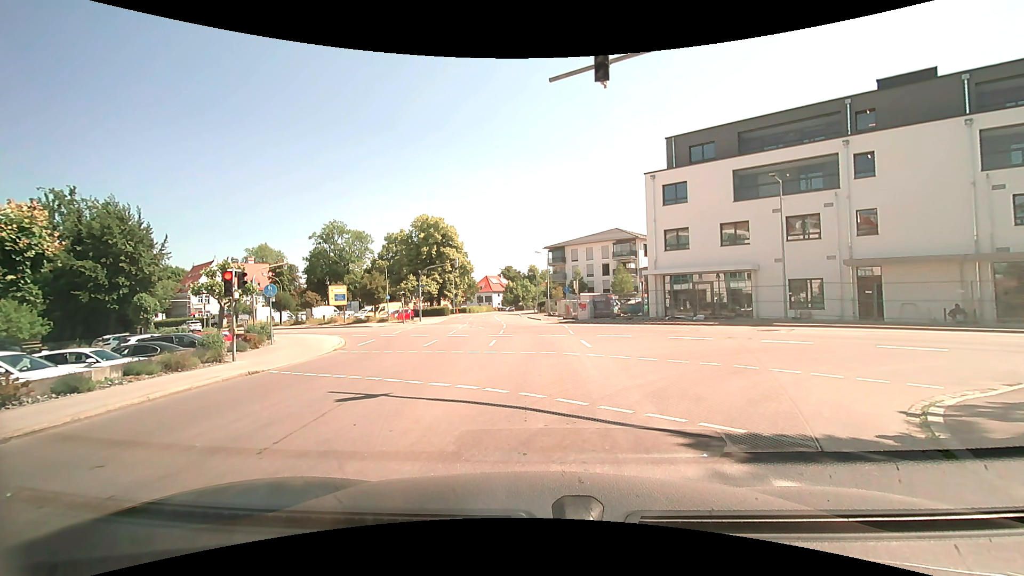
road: tertiary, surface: asphalt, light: Day
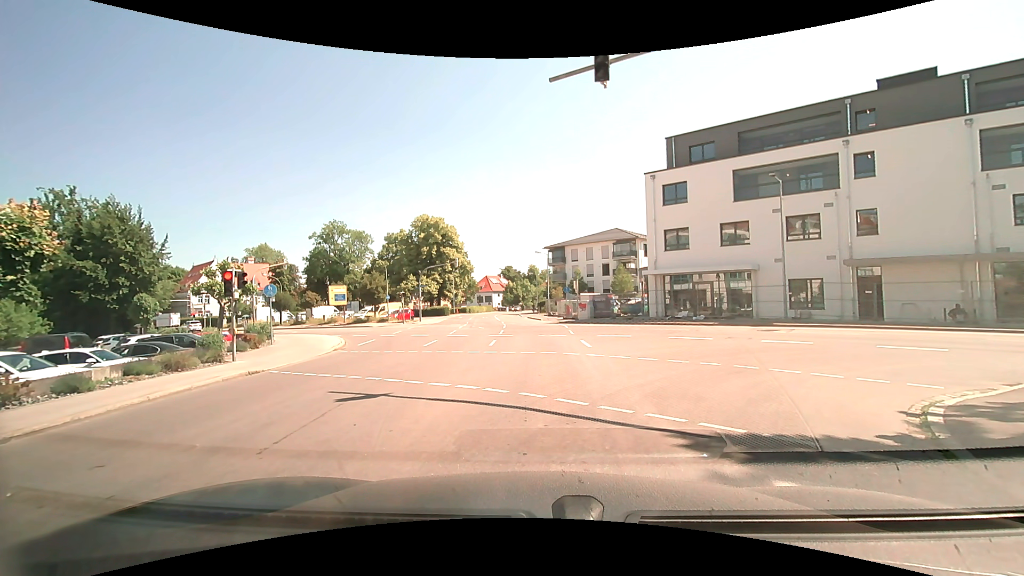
(0.0, 0.0) m; 0°
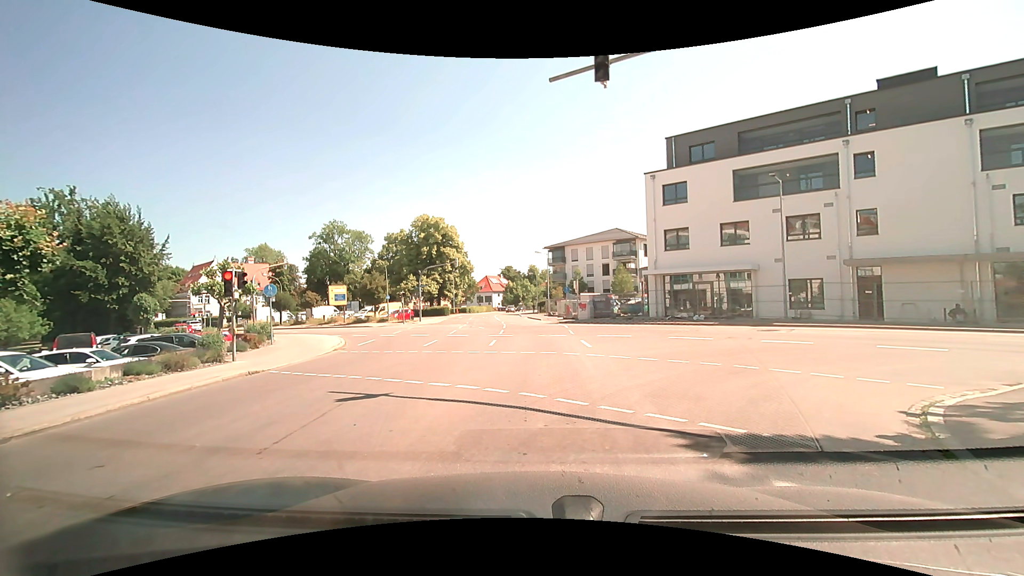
(0.0, 0.0) m; 0°
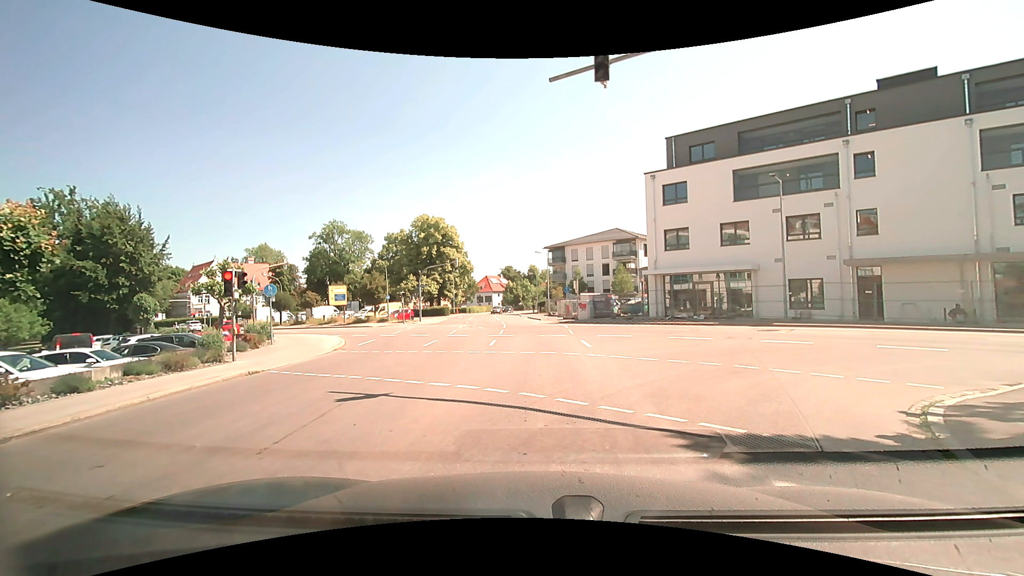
(0.0, 0.0) m; 0°
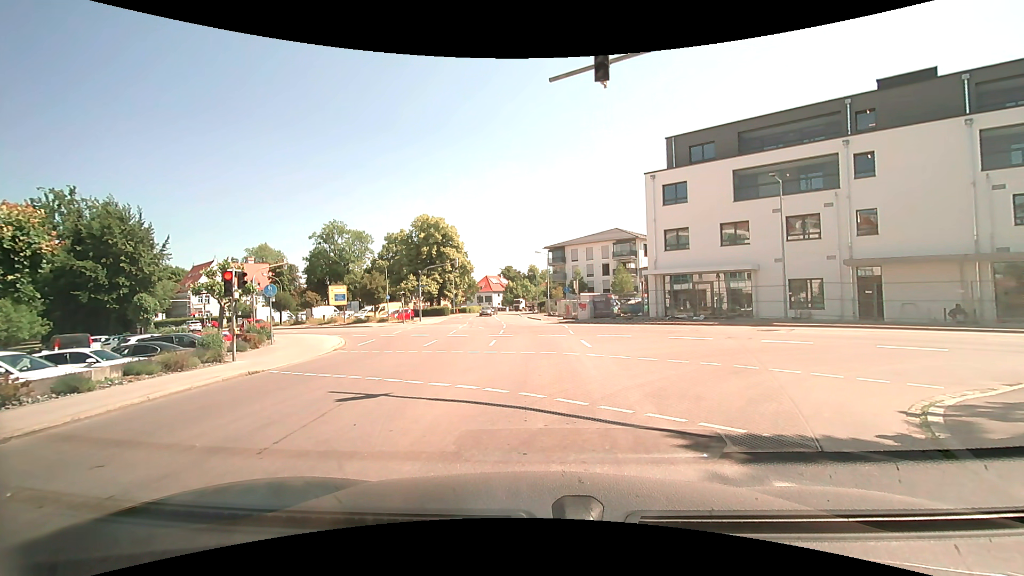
(0.0, 0.0) m; 0°
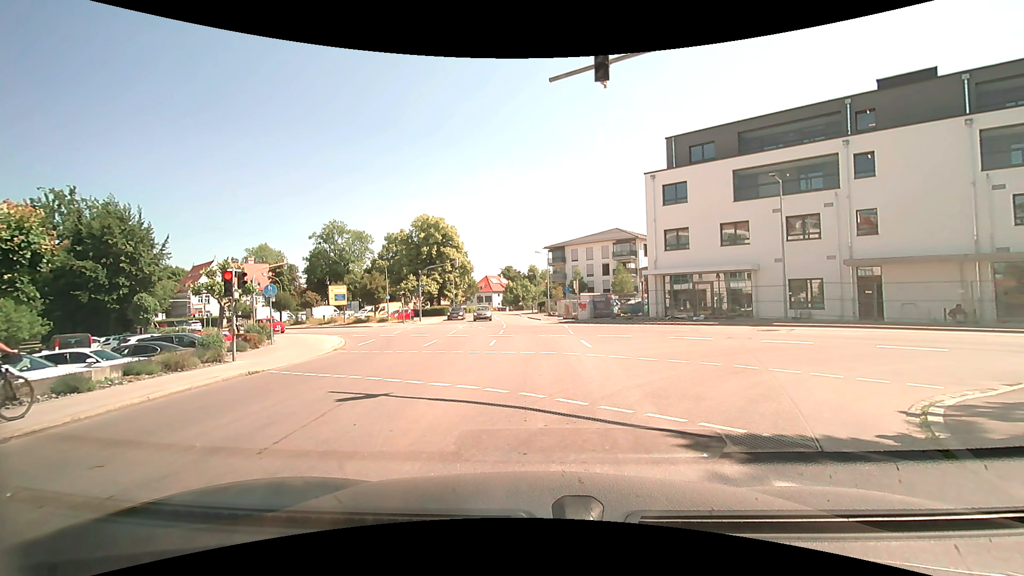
(0.0, 0.0) m; 0°
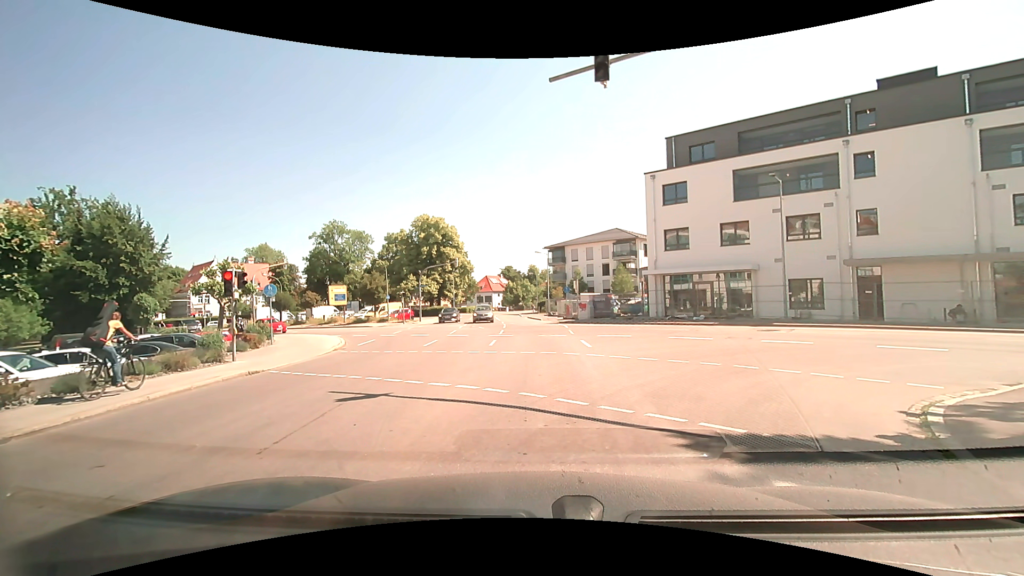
(0.0, 0.0) m; 0°
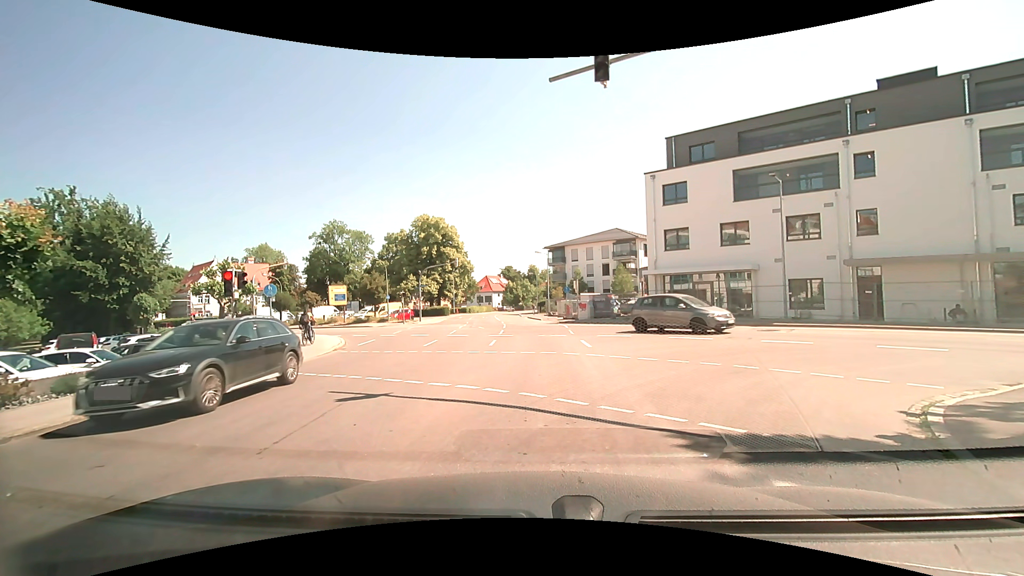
(0.0, 0.0) m; 0°
